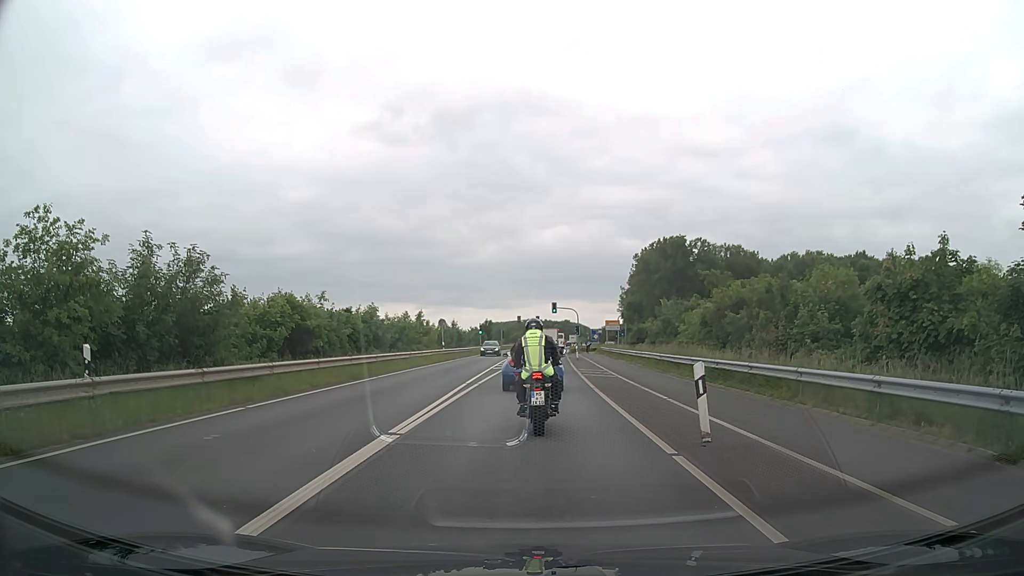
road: secondary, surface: asphalt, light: Day
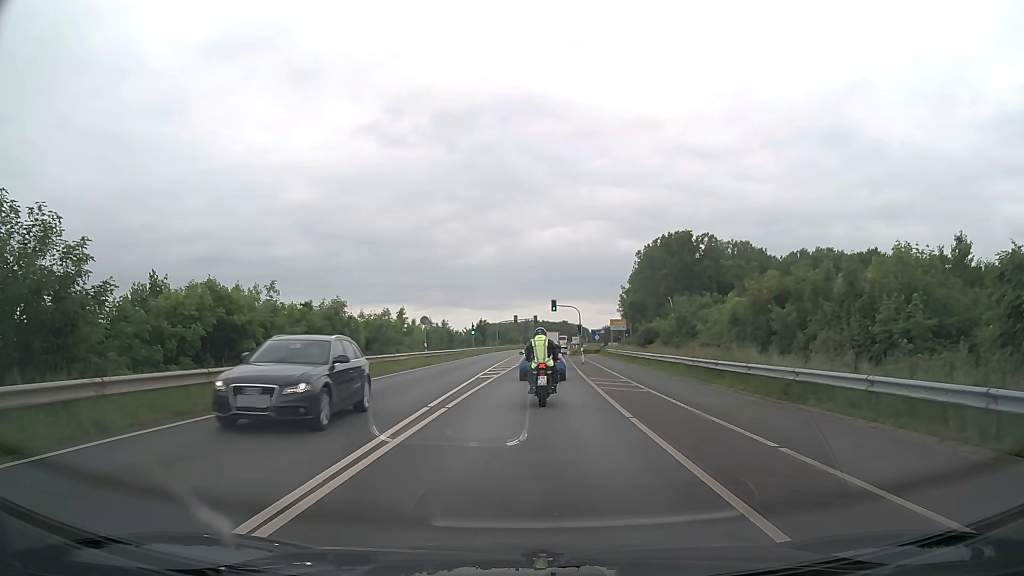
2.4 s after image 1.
(+0.1, +7.9) m; +1°
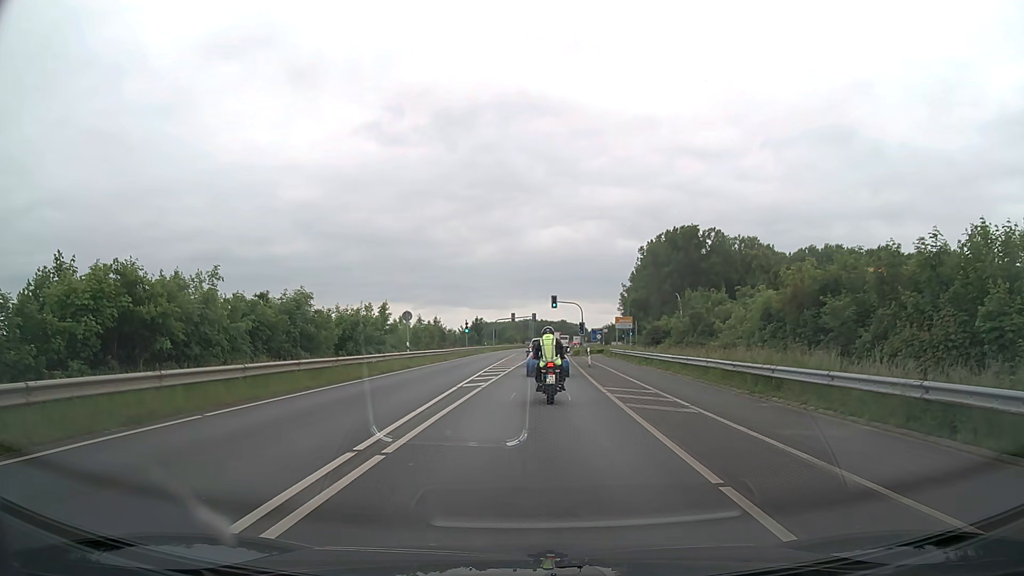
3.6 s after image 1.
(0.0, +6.1) m; 0°
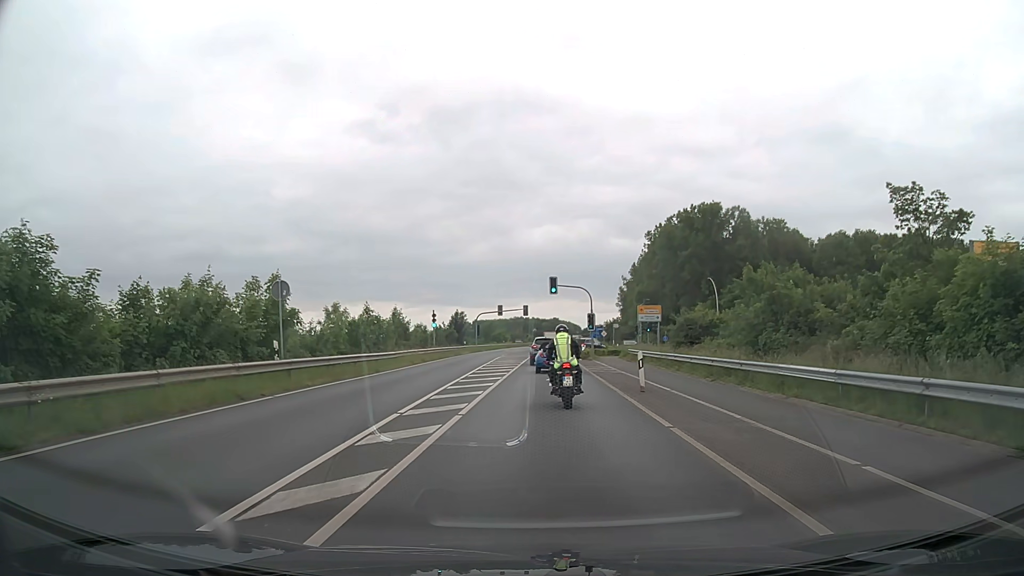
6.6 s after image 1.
(+0.1, +19.9) m; +1°
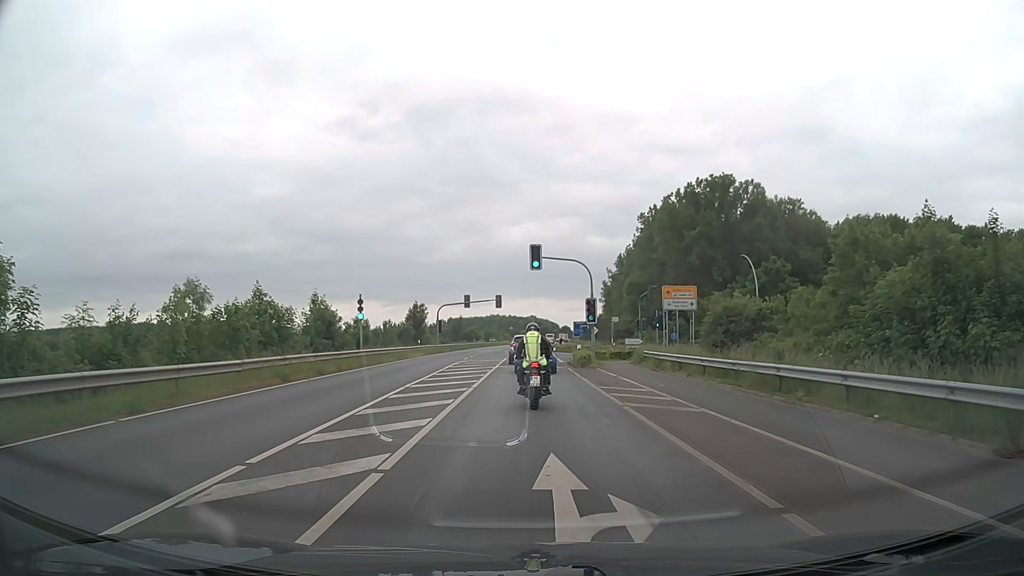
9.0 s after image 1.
(+0.2, +17.4) m; +2°
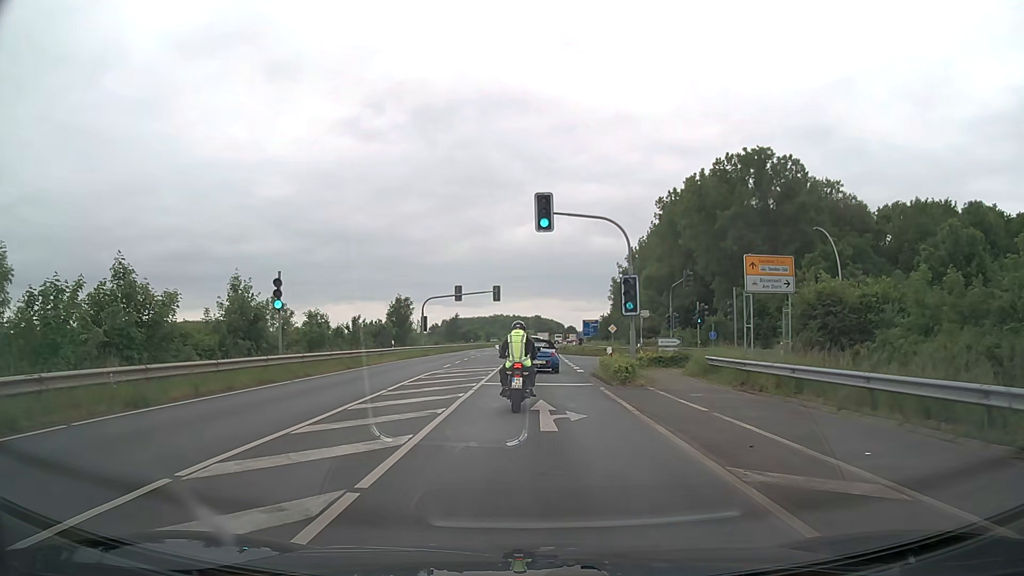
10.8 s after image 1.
(0.0, +13.0) m; 0°
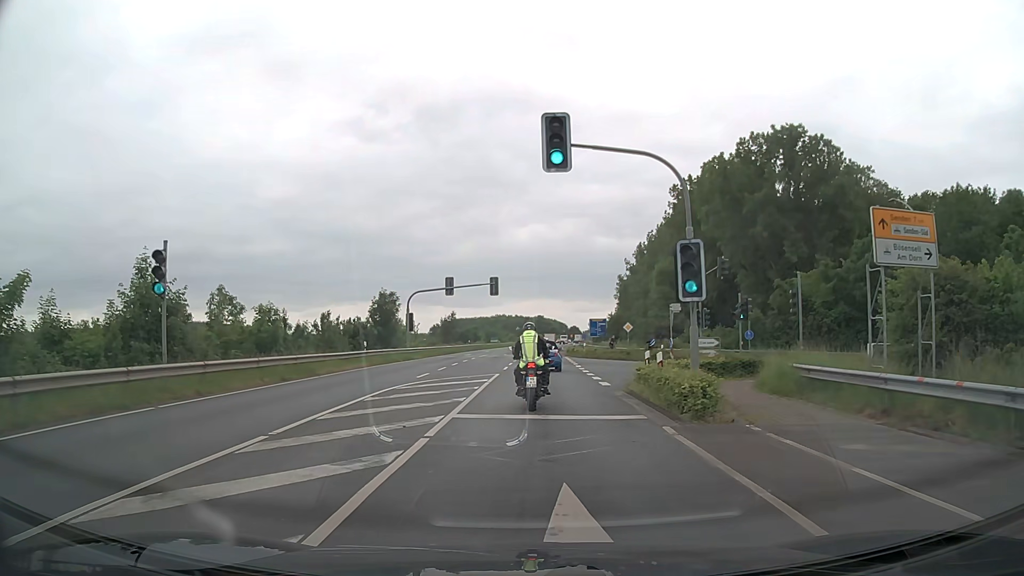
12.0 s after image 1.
(0.0, +8.6) m; 0°
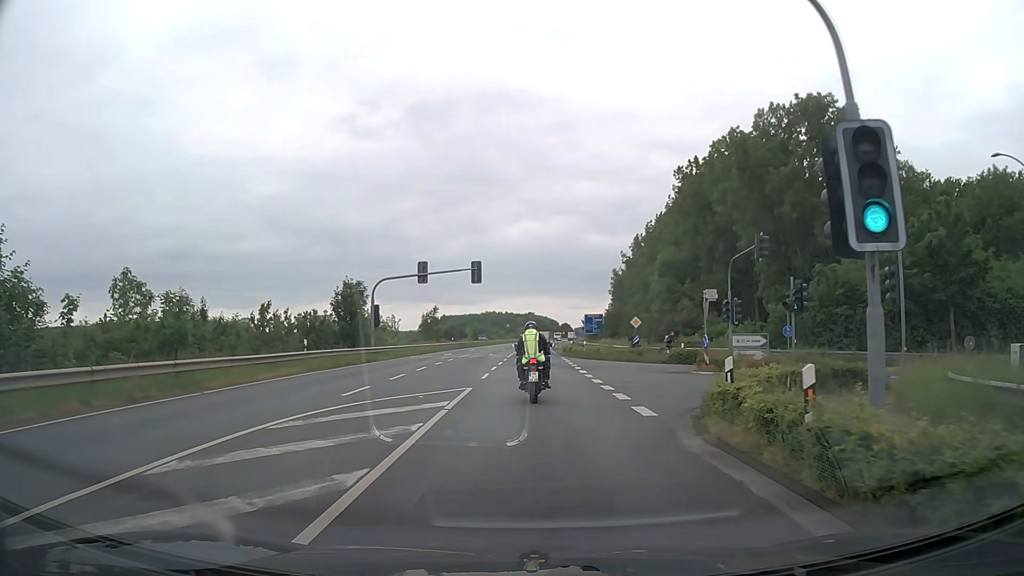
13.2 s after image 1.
(0.0, +8.9) m; +1°
(0, +10) (0, +20) (0, +30) (0, +40) (0, +50) (0, +60) (0, +70) (0, +80) (0, +90) (+1, +100) m
